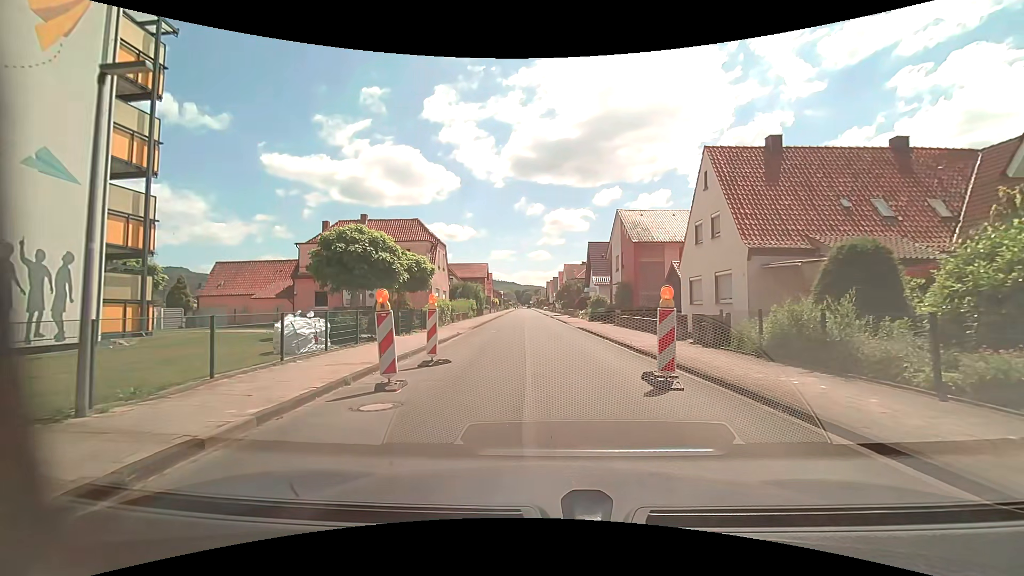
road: residential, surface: asphalt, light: Day
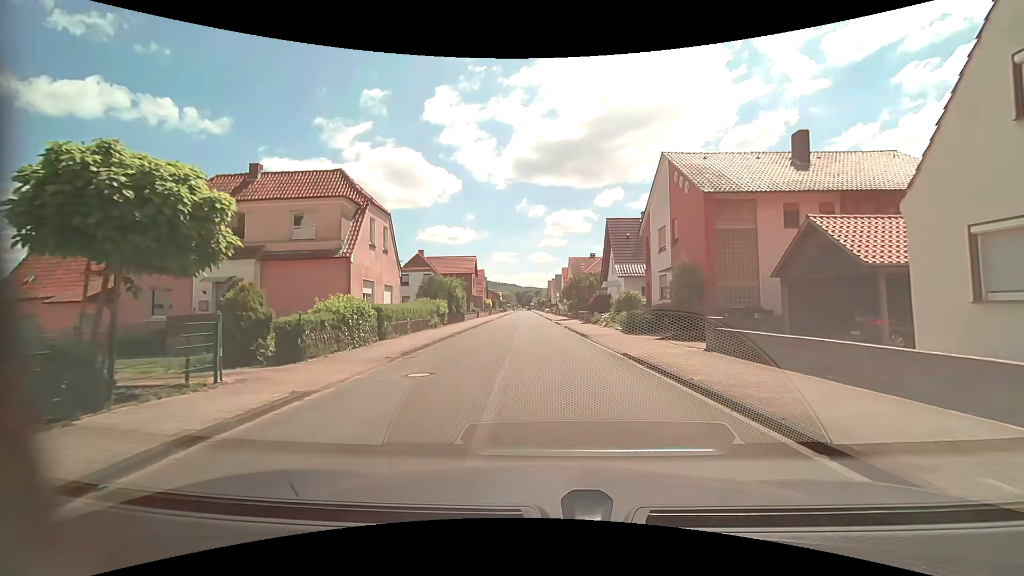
(0.0, +17.1) m; +1°
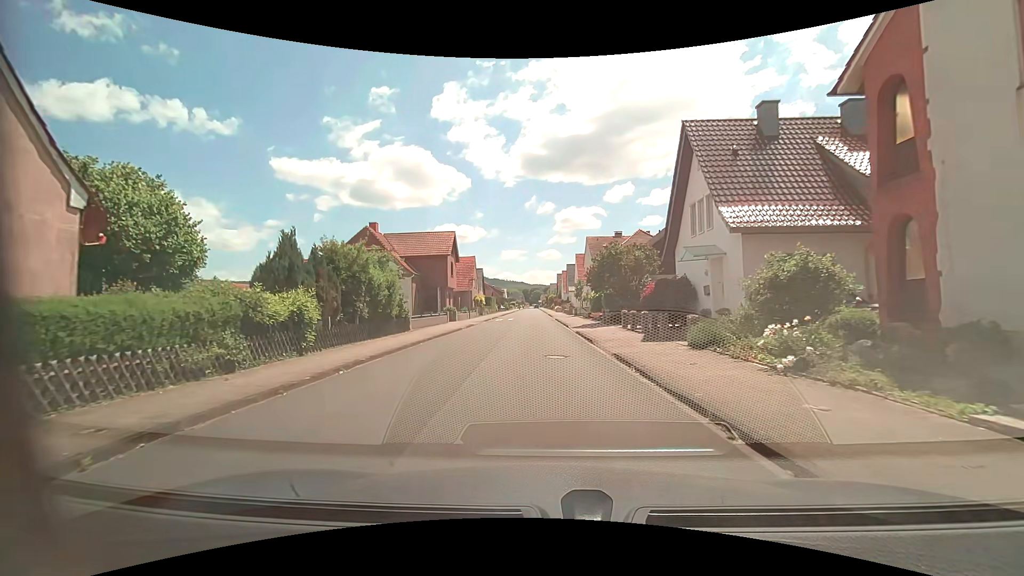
(-0.3, +22.4) m; -2°
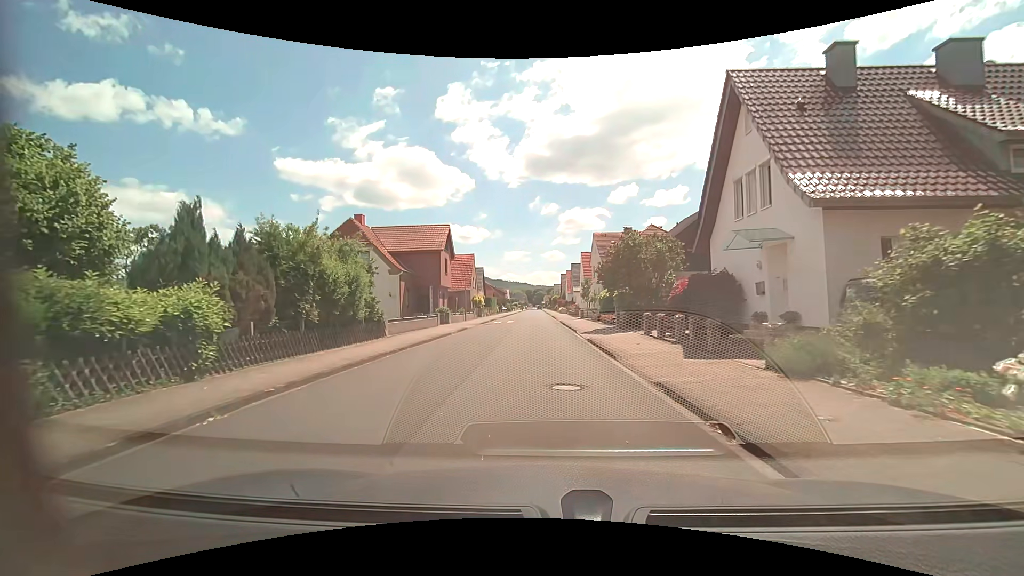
(0.0, +4.7) m; -1°
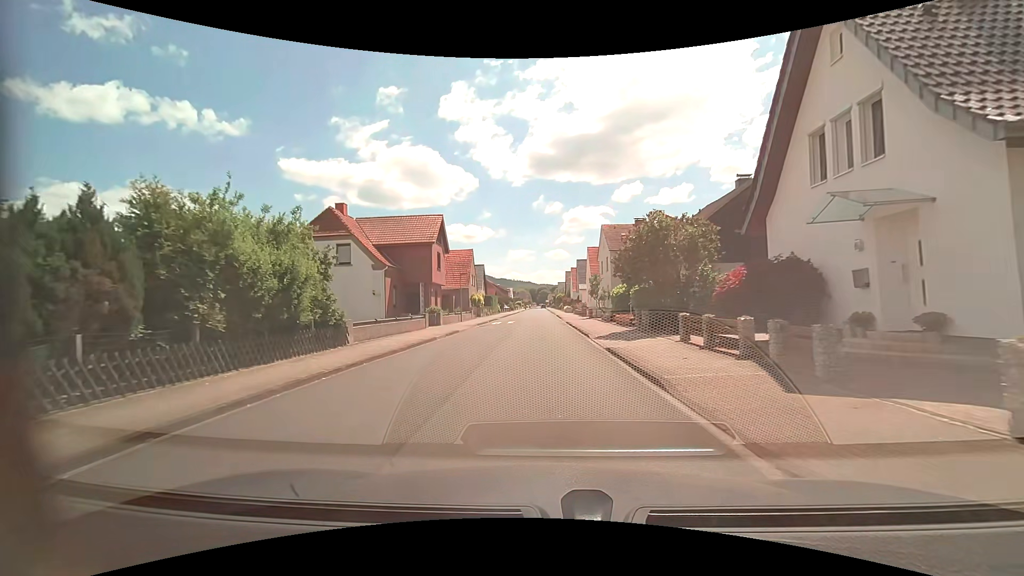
(0.0, +4.7) m; 0°
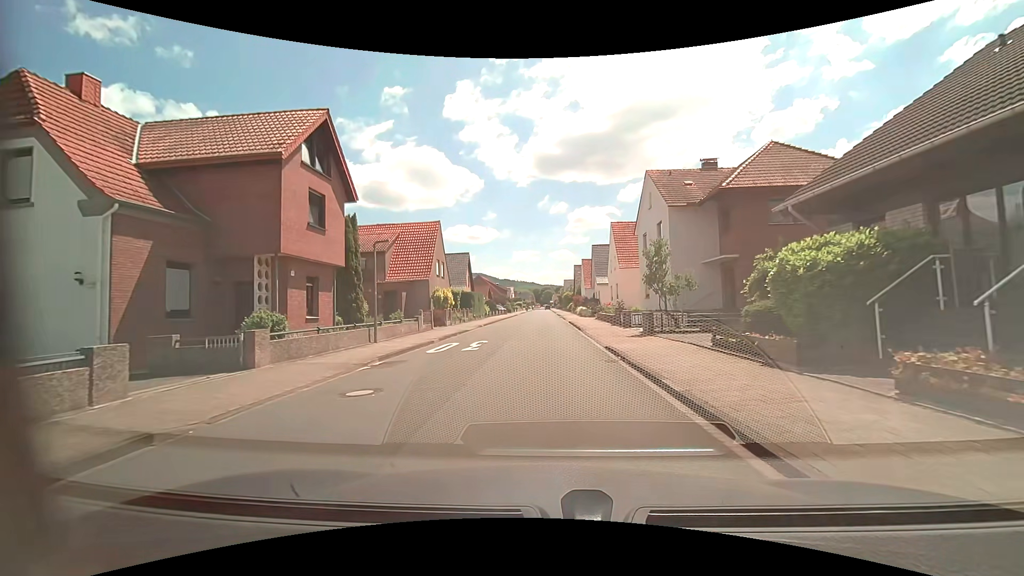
(-0.1, +22.4) m; -1°
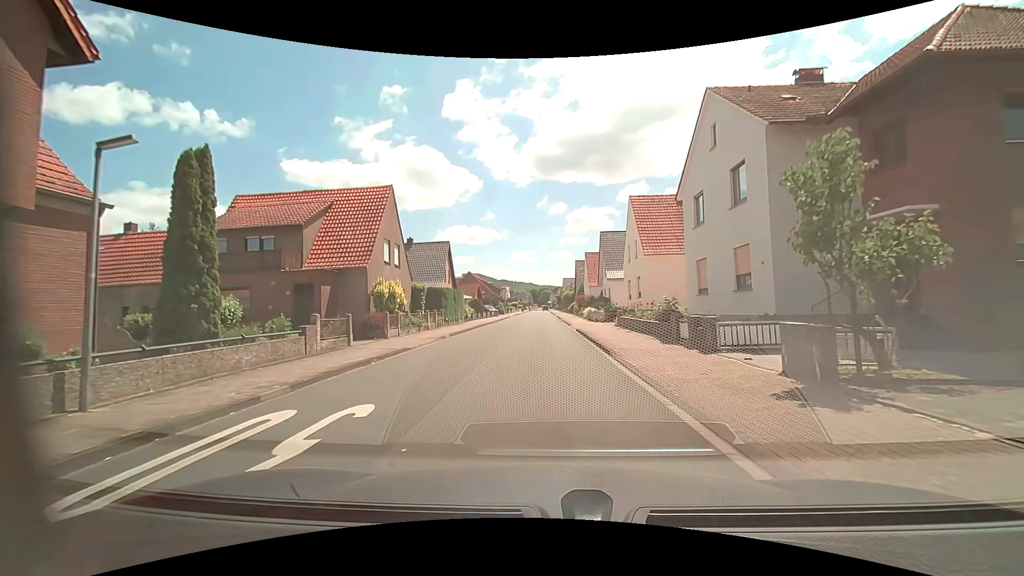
(+0.2, +12.7) m; +1°
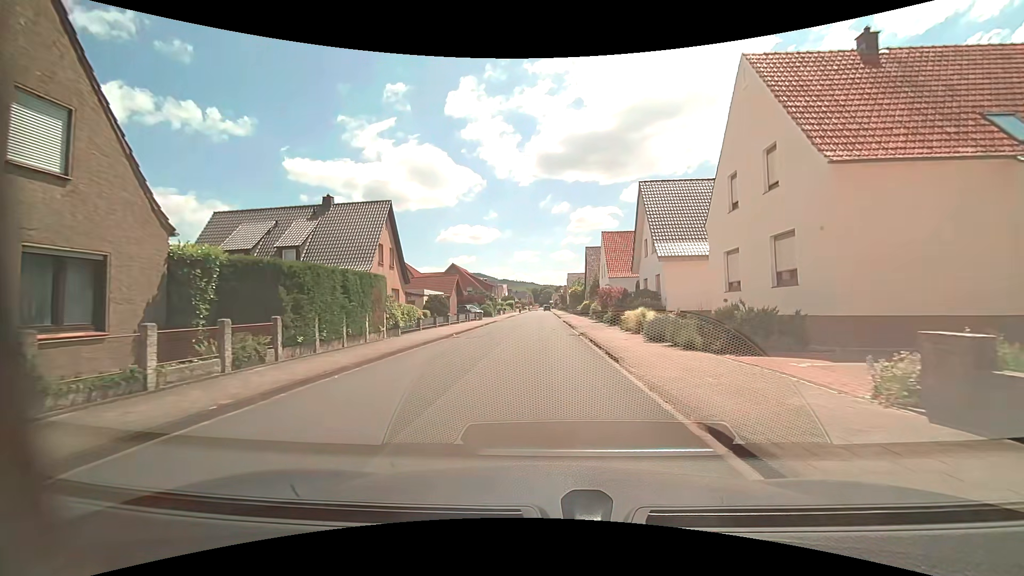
(0.0, +22.1) m; 0°
(0, +10) (0, +20) (0, +30) (0, +40) (0, +50) (0, +60) (0, +70) (0, +80) (0, +90) (0, +100) m
